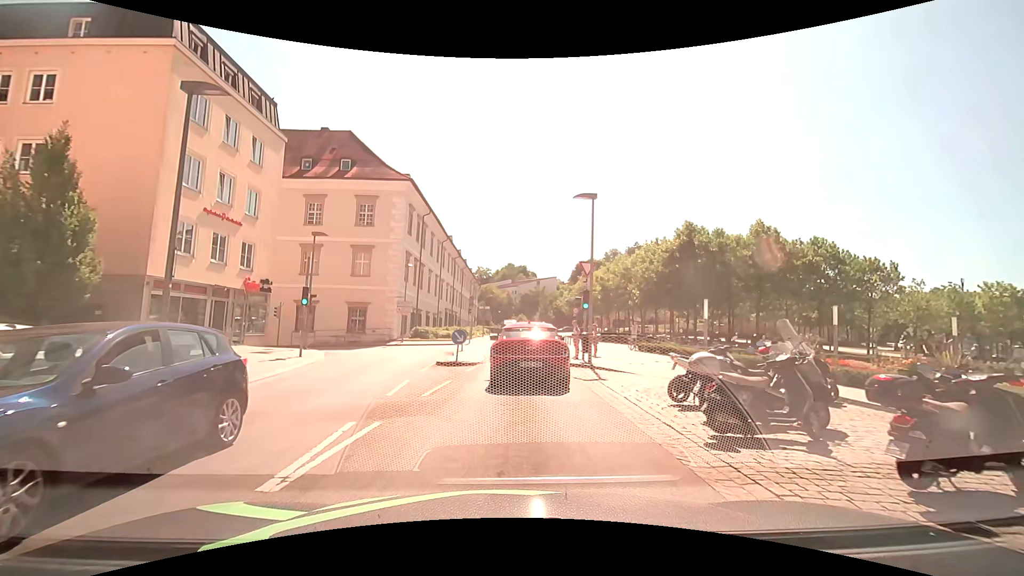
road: tertiary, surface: asphalt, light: Day
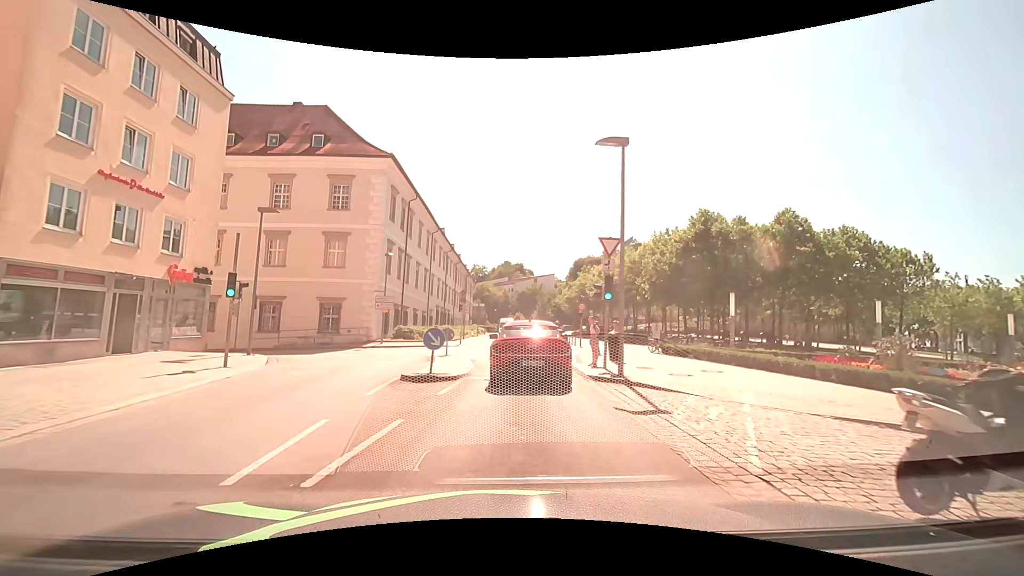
(+0.1, +5.9) m; +1°
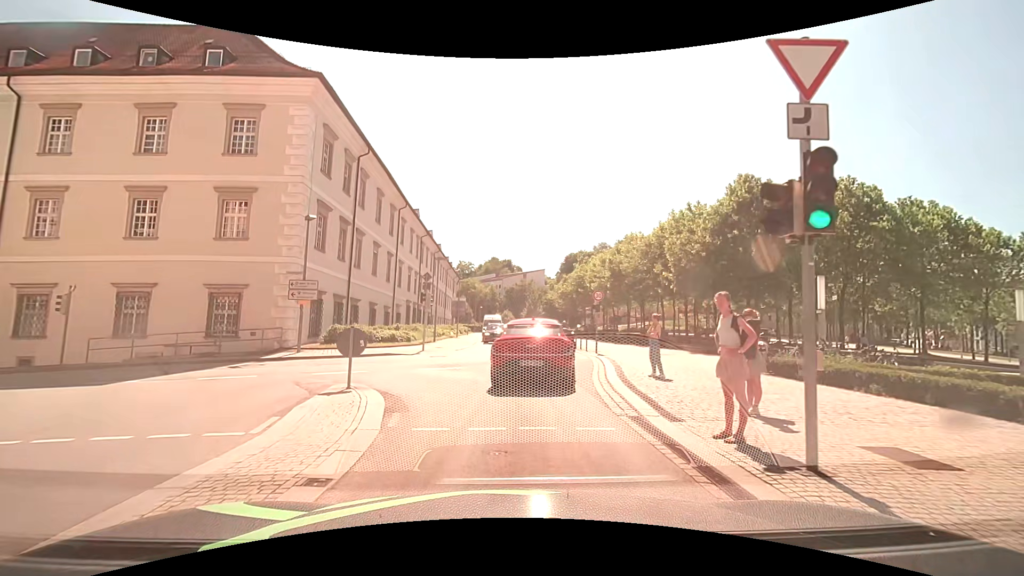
(+0.3, +12.2) m; +1°
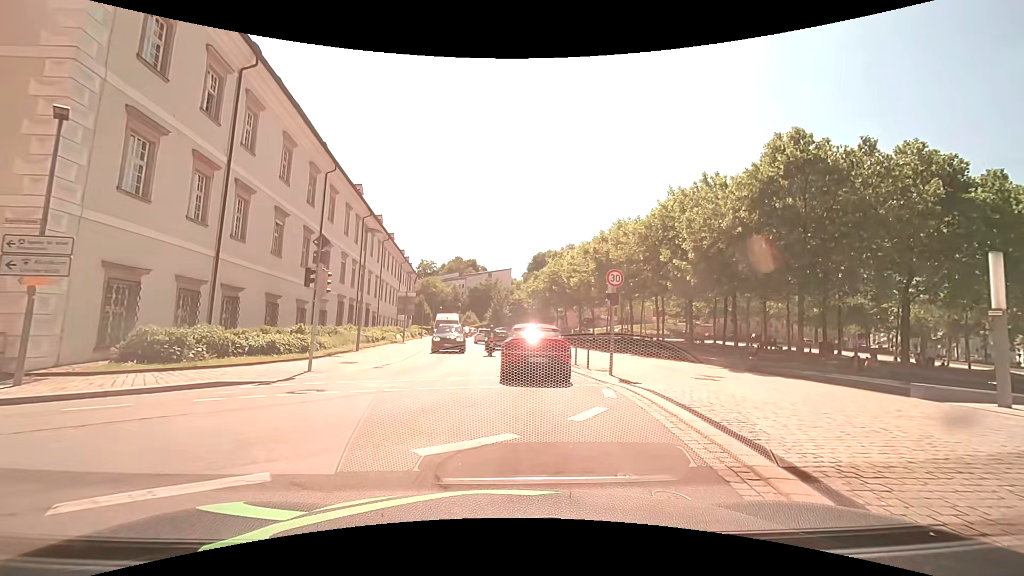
(+0.4, +11.6) m; +5°
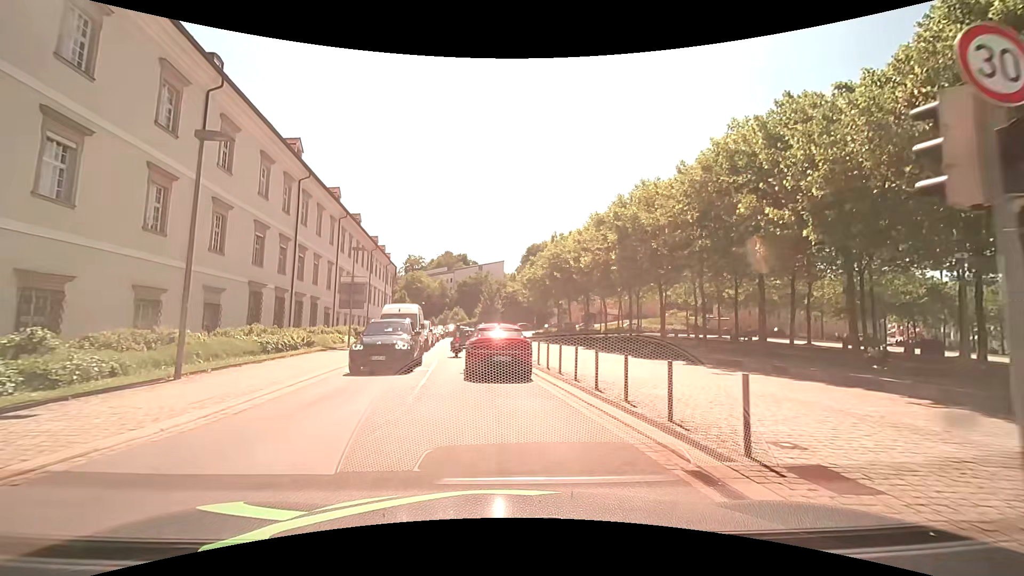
(+0.2, +13.7) m; +1°
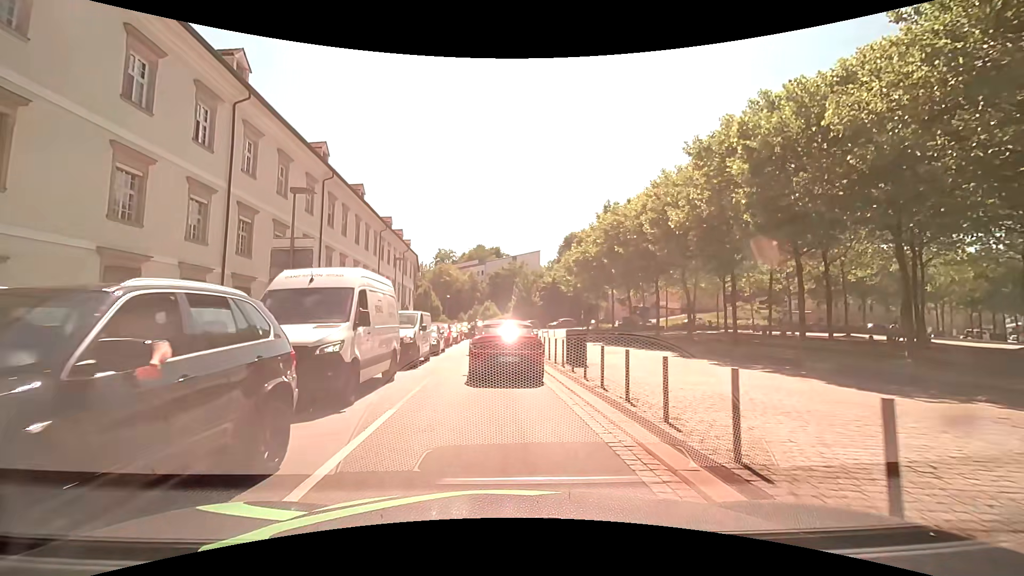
(-0.7, +14.4) m; -4°
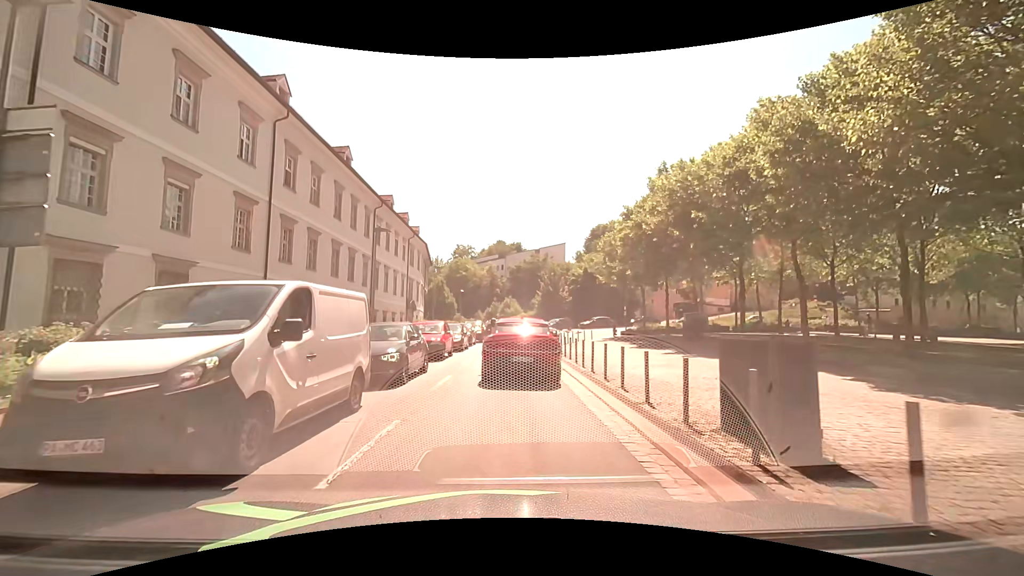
(-0.3, +11.9) m; -3°
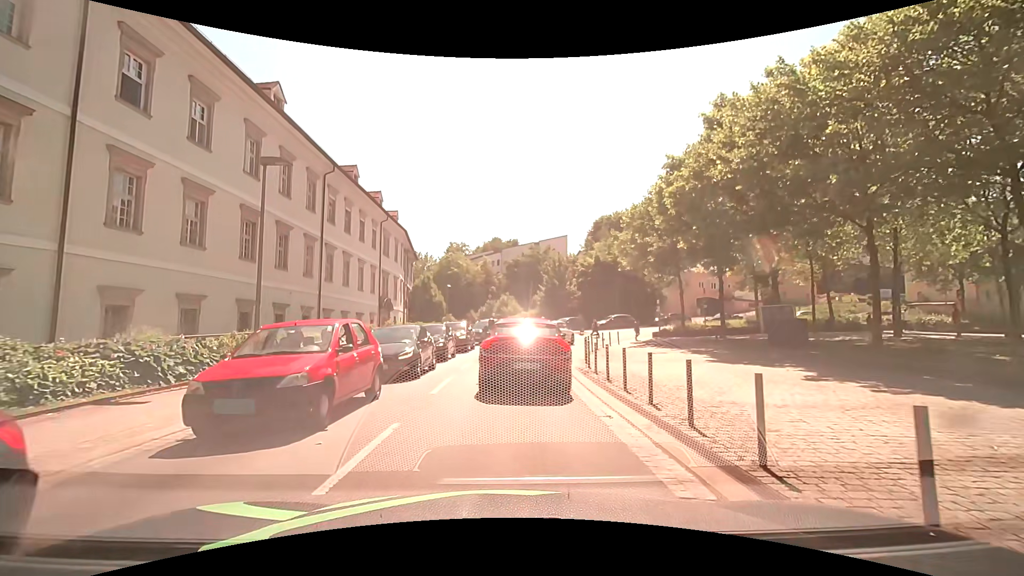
(+0.1, +12.0) m; 0°
